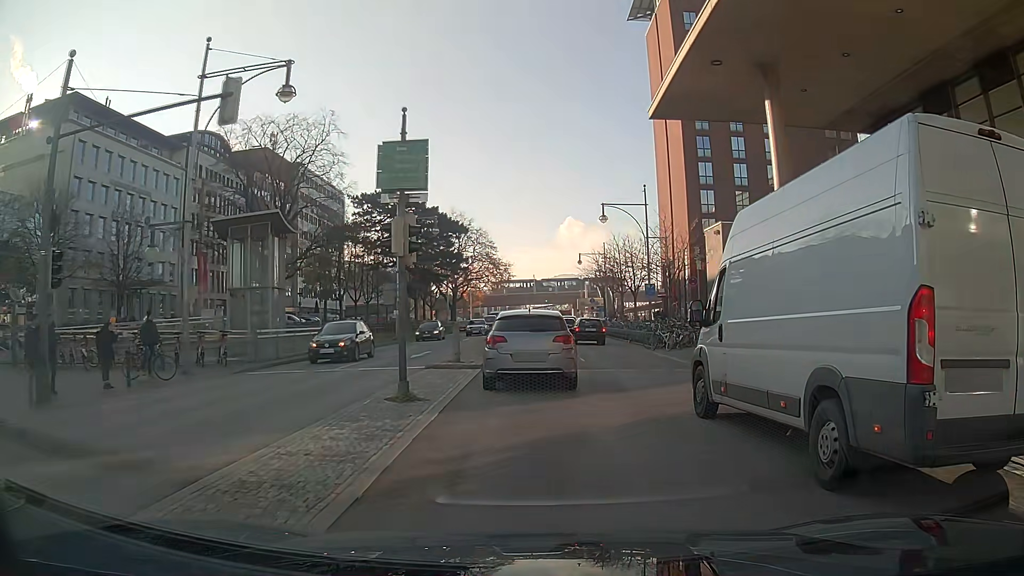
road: primary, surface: asphalt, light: Day
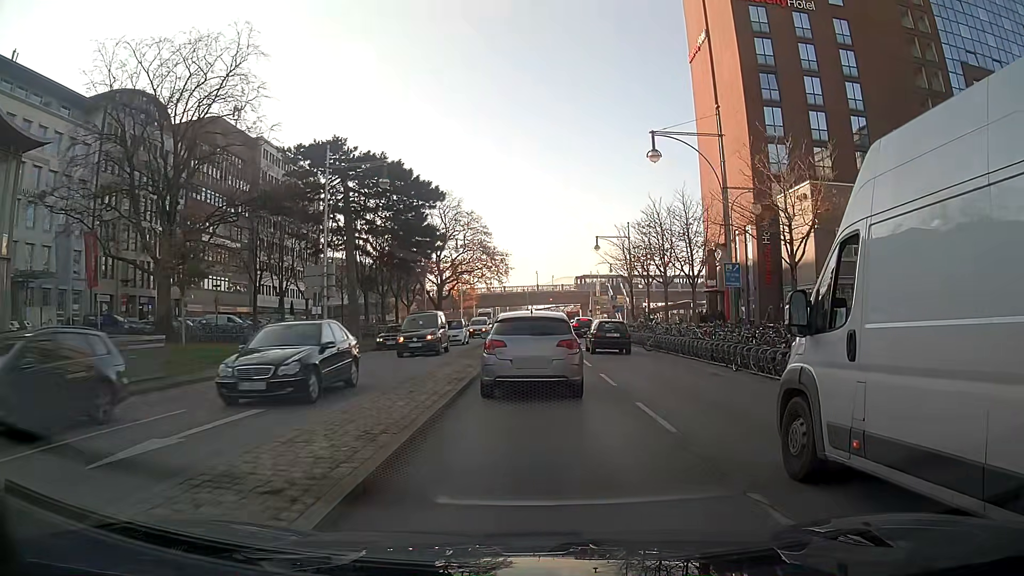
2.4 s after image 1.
(+0.1, +19.0) m; 0°
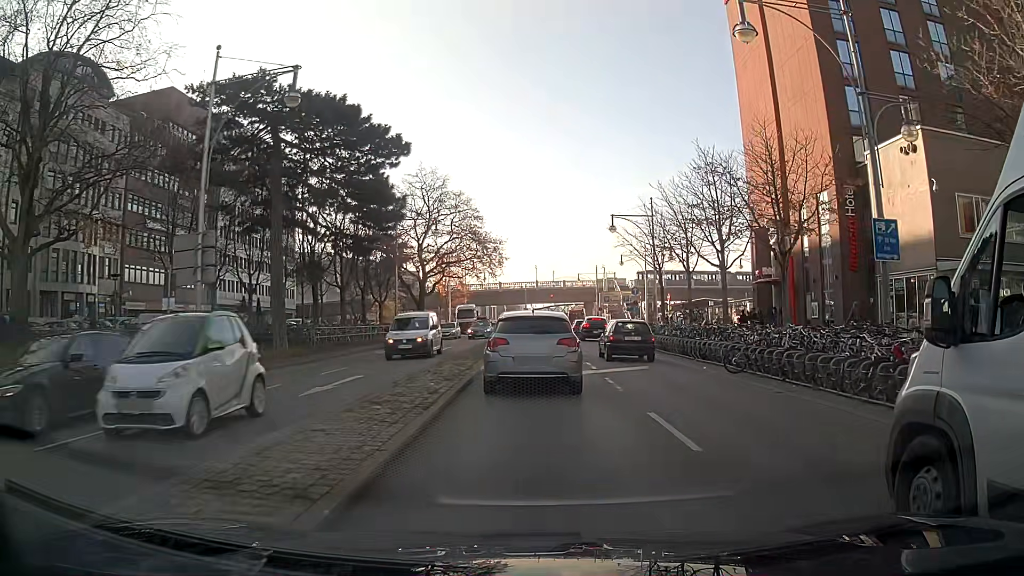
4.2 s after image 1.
(+0.1, +13.1) m; 0°
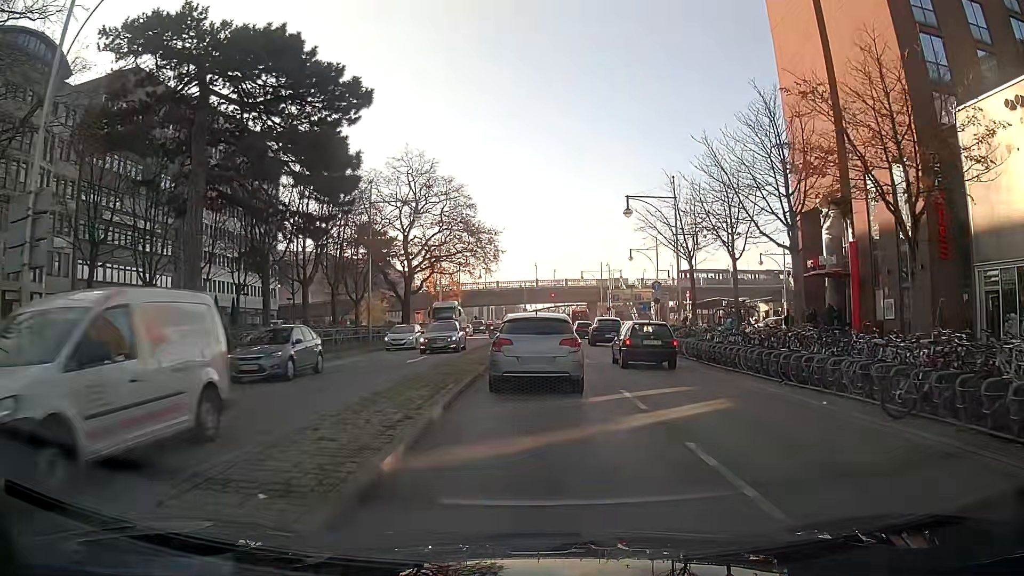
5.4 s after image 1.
(0.0, +8.3) m; 0°
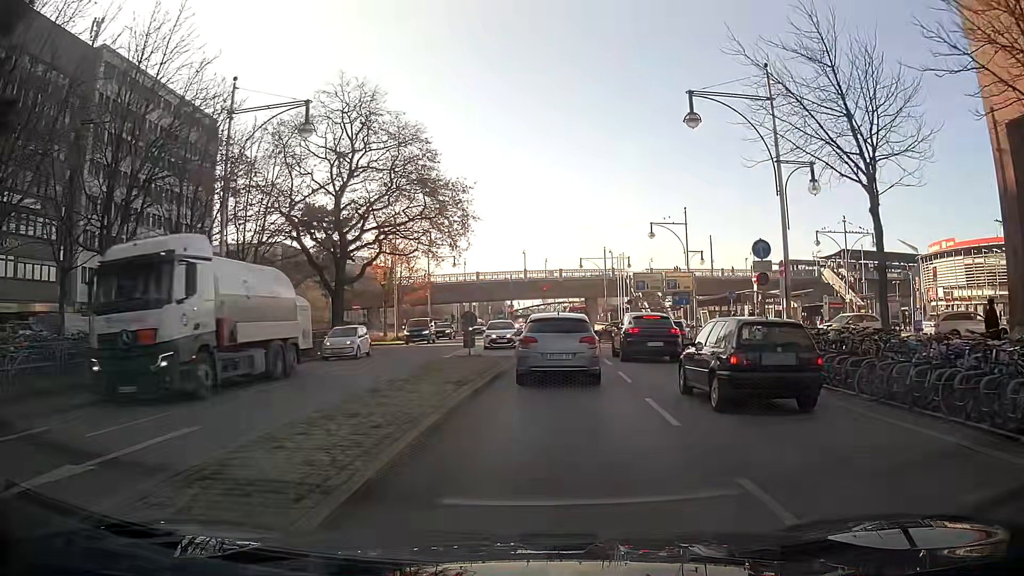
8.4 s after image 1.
(+0.1, +20.0) m; +1°
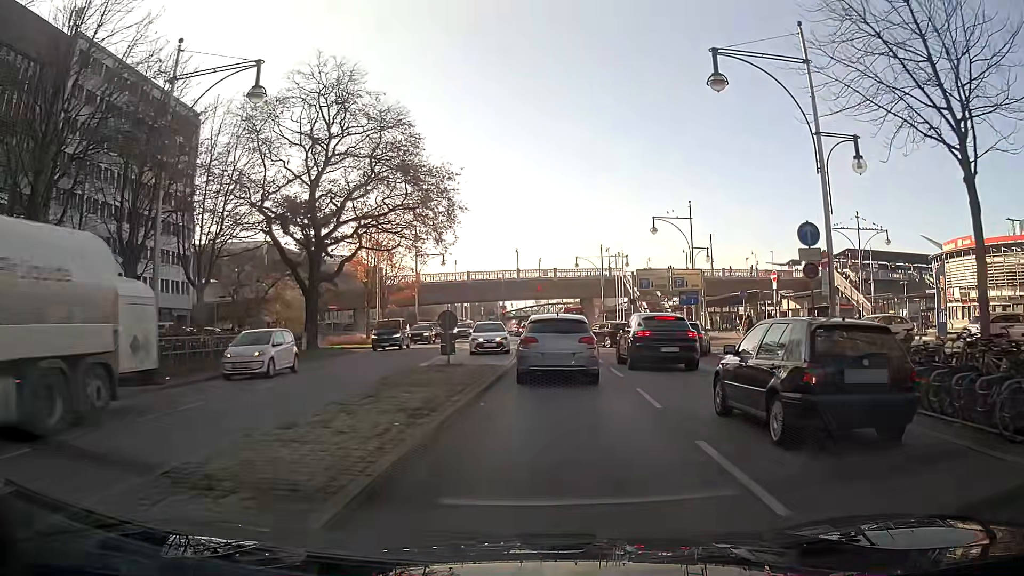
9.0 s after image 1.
(0.0, +4.2) m; 0°
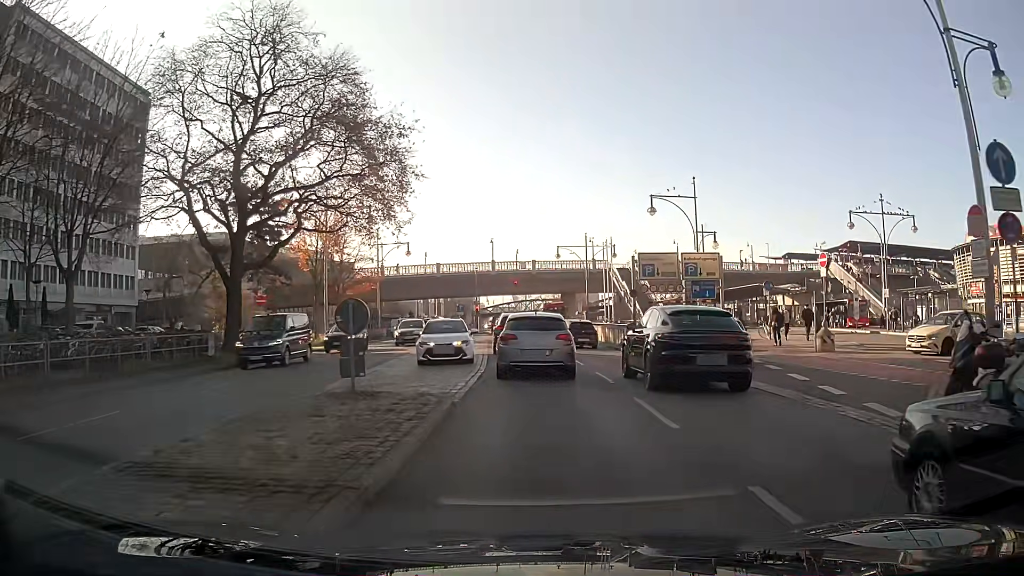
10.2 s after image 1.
(+0.1, +8.4) m; +2°
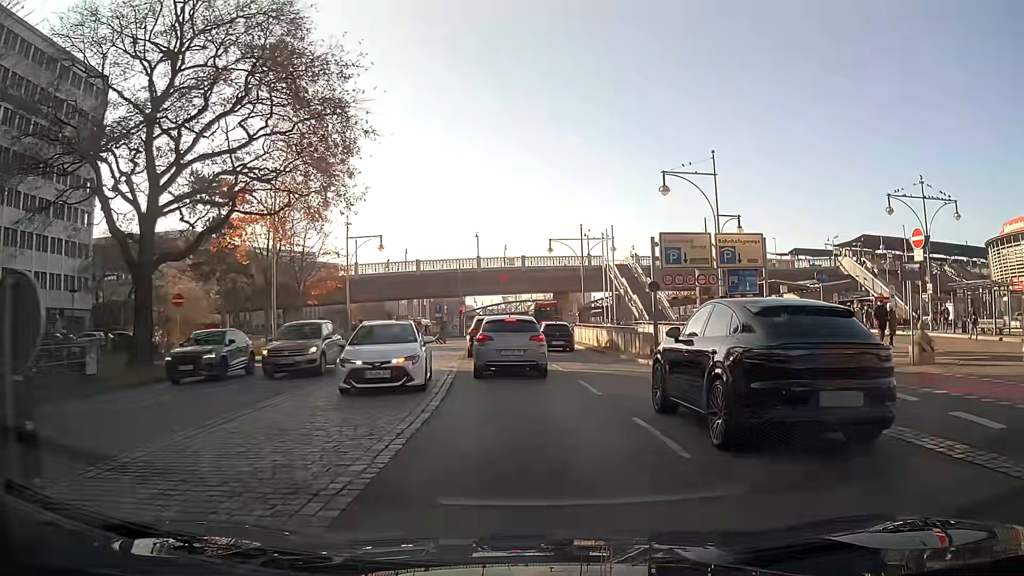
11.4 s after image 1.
(+0.1, +7.7) m; +1°
